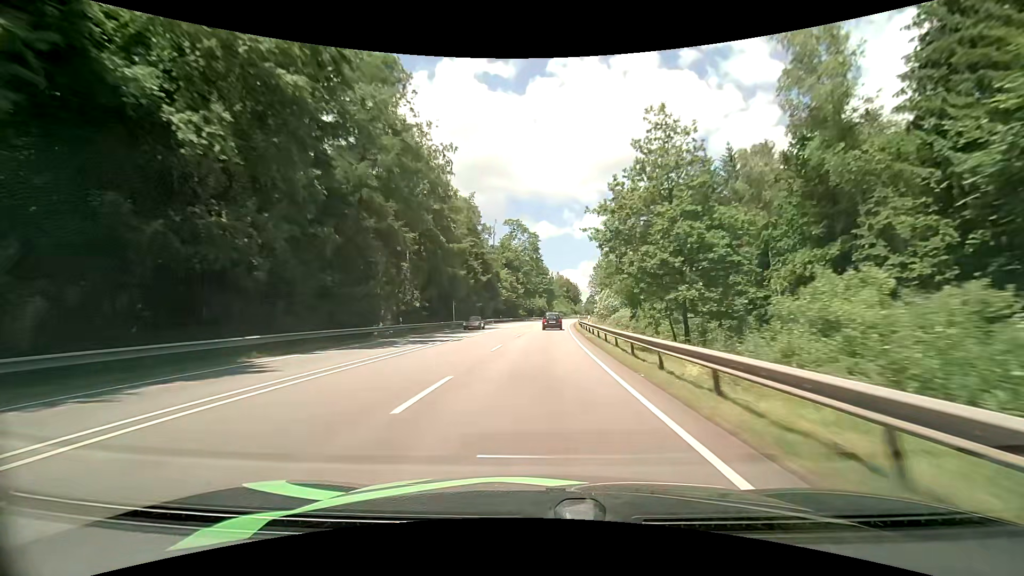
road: primary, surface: asphalt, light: Day
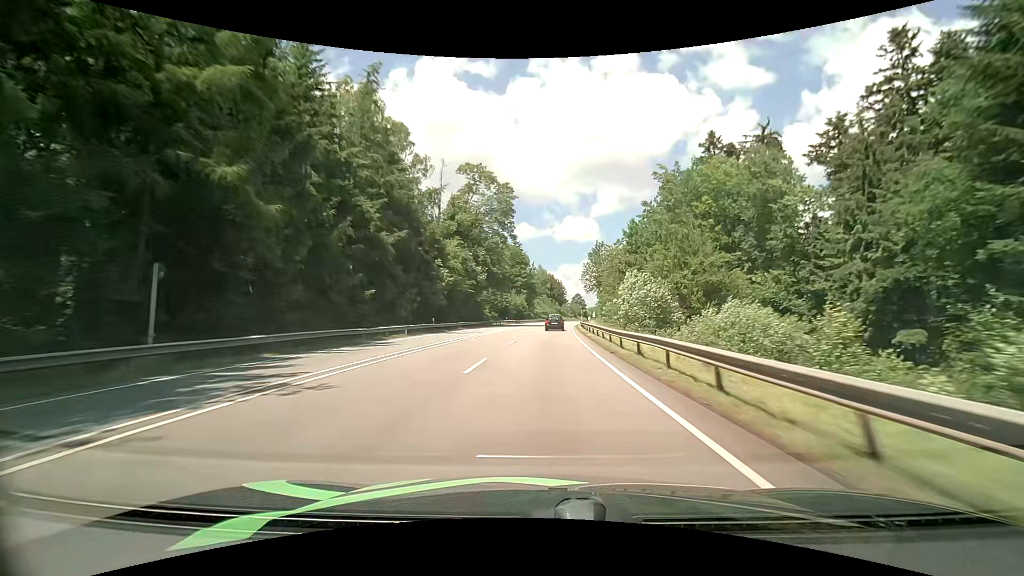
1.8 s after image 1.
(+1.0, +43.7) m; +3°
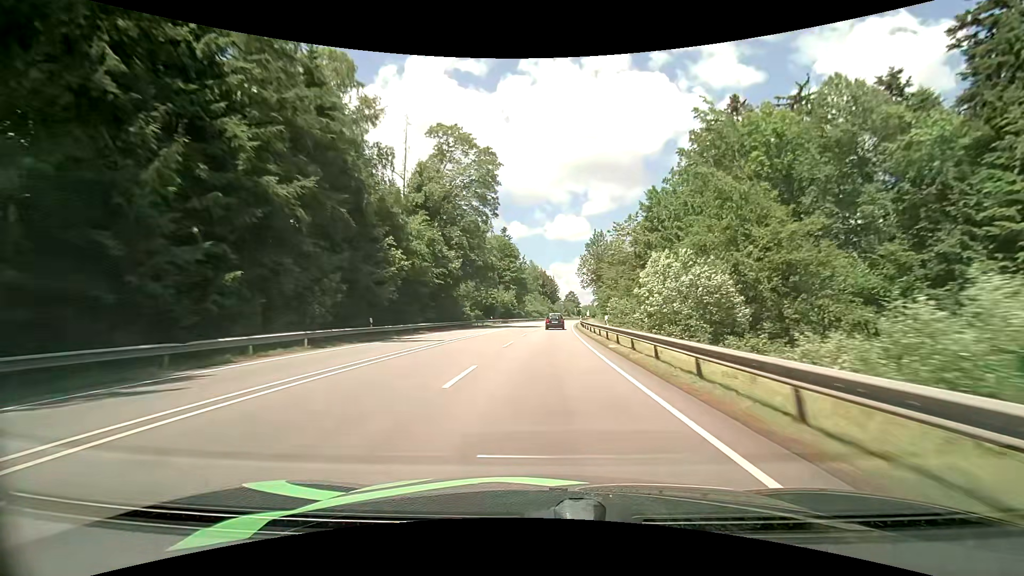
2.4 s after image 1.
(0.0, +14.7) m; 0°
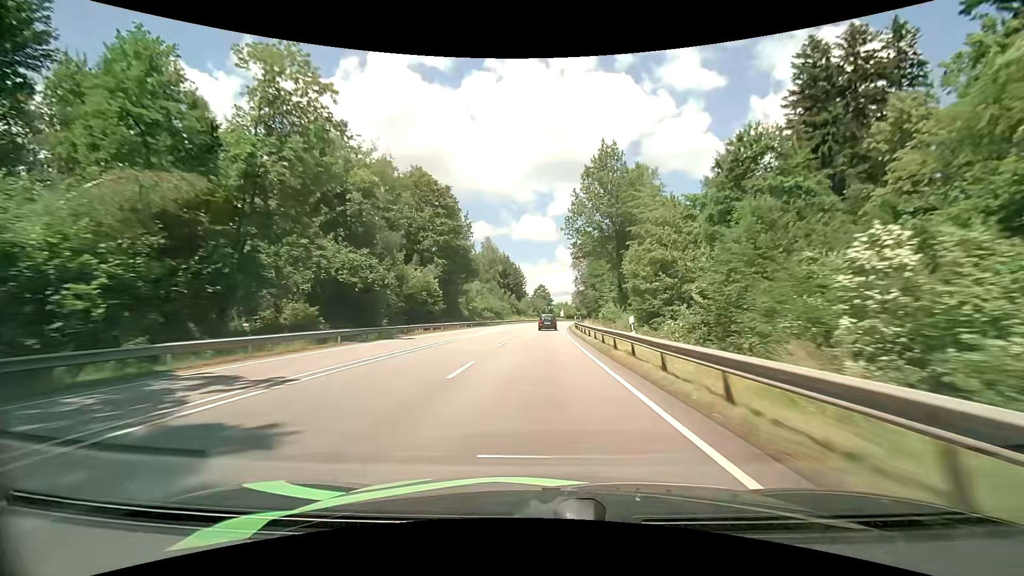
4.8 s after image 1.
(+2.6, +59.1) m; +4°
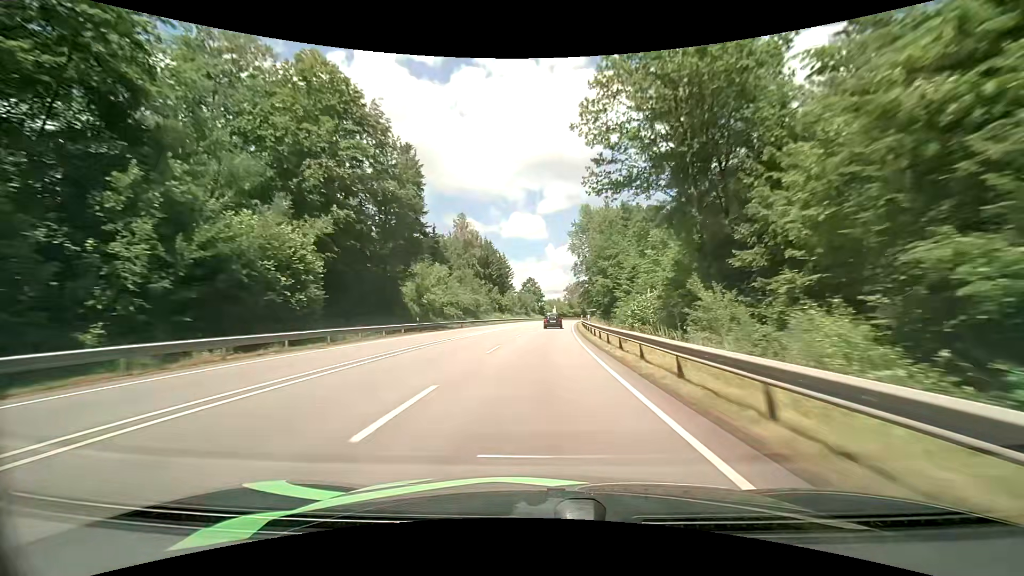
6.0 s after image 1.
(+0.4, +29.6) m; +1°
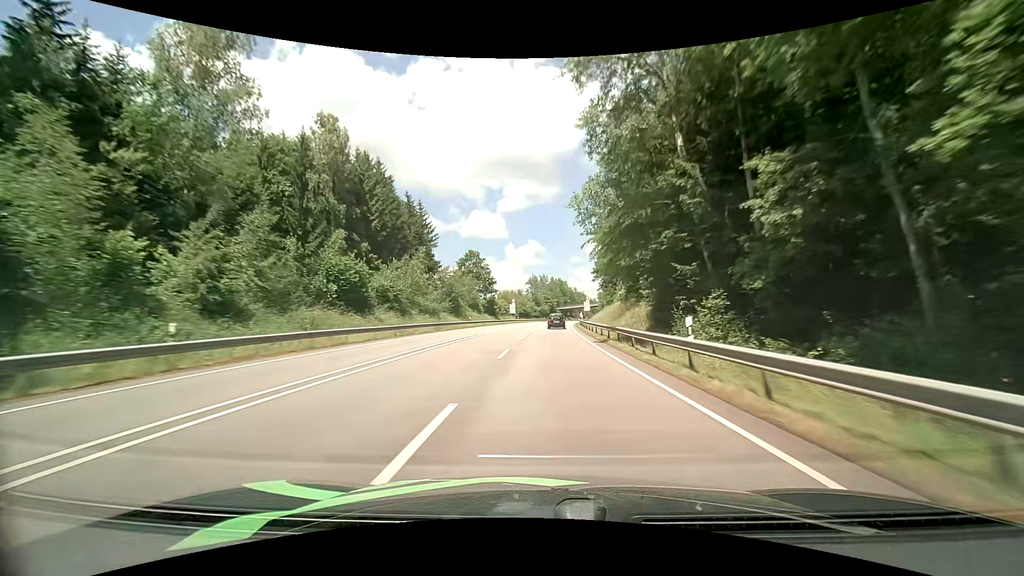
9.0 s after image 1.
(+2.8, +74.7) m; +4°
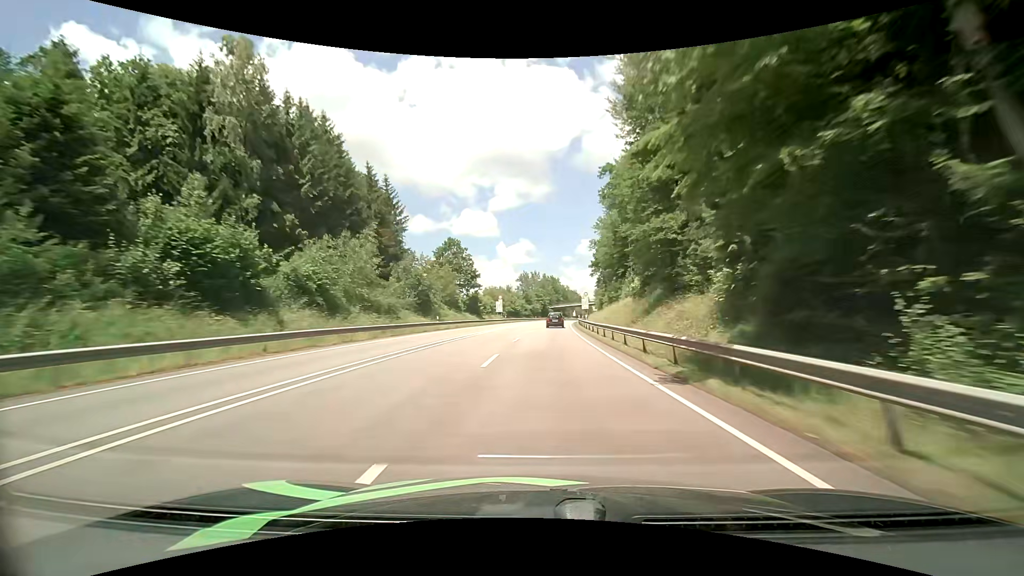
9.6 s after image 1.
(+0.2, +15.1) m; +1°
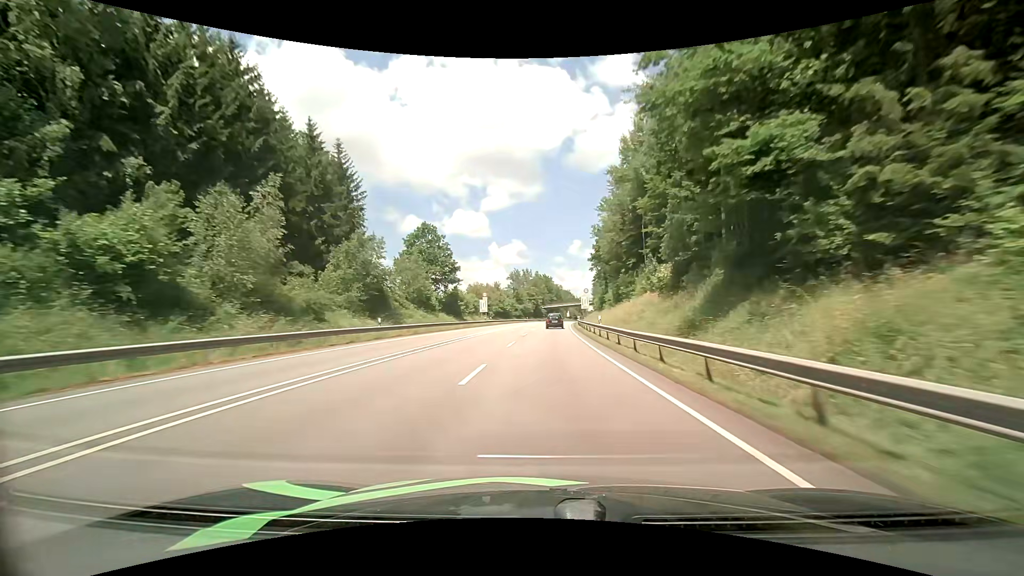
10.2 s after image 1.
(+0.1, +15.0) m; +1°
(0, +10) (0, +20) (0, +30) (+1, +40) (+1, +50) (+2, +60) (+3, +70) (+3, +80) (+4, +90) (+5, +100) m
